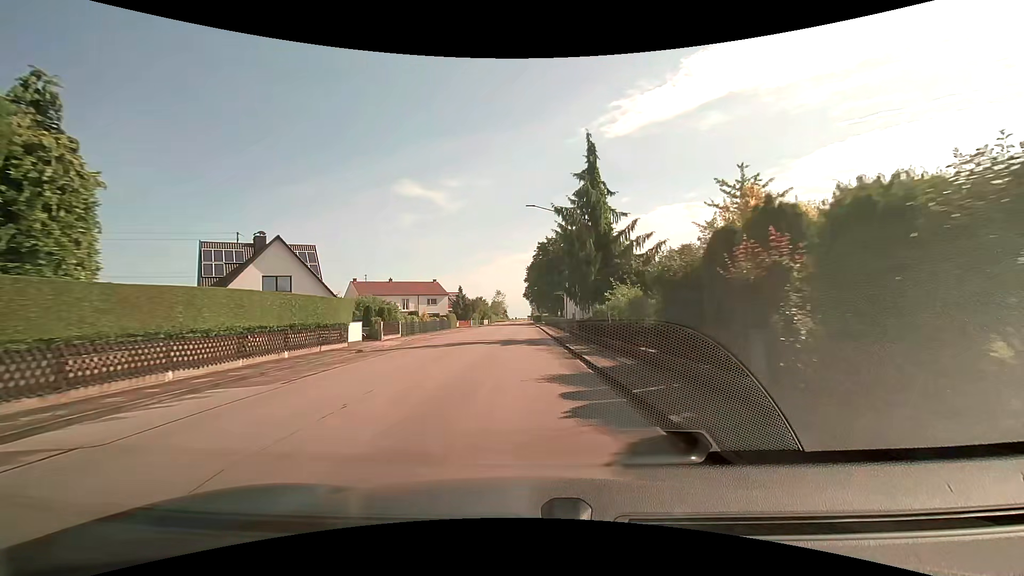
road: tertiary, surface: asphalt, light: Day
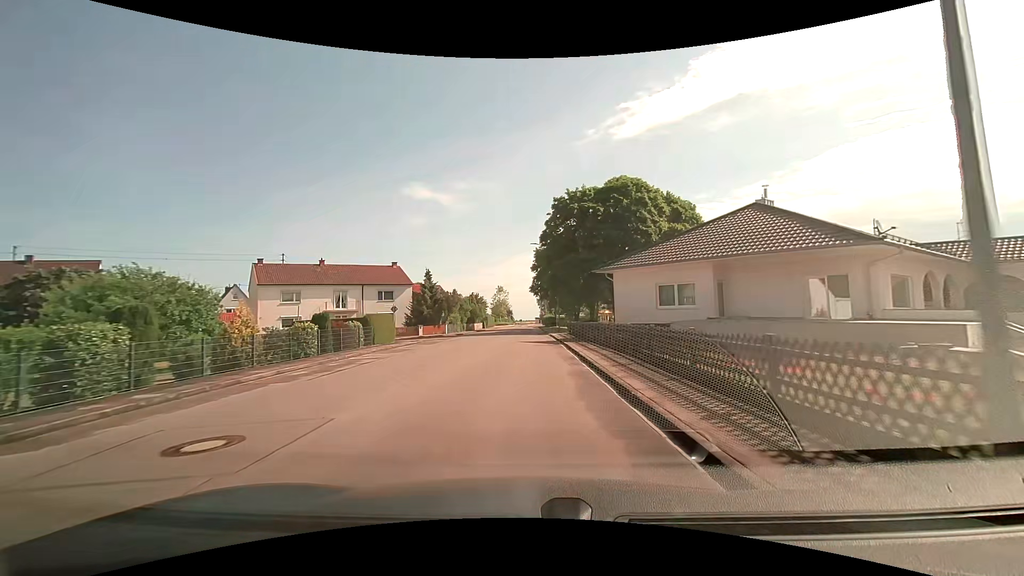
(-0.2, +32.8) m; 0°
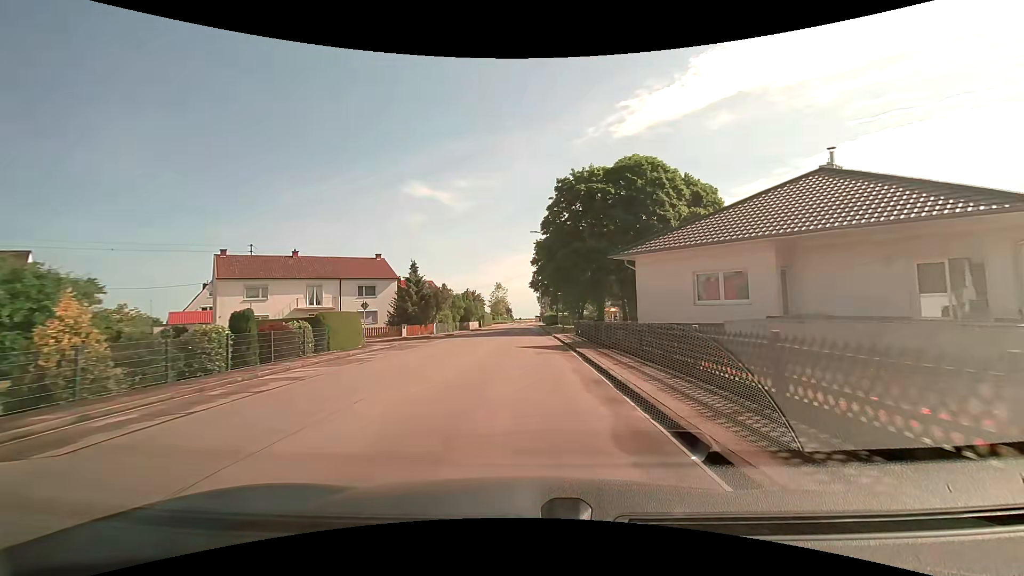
(-0.1, +6.5) m; 0°
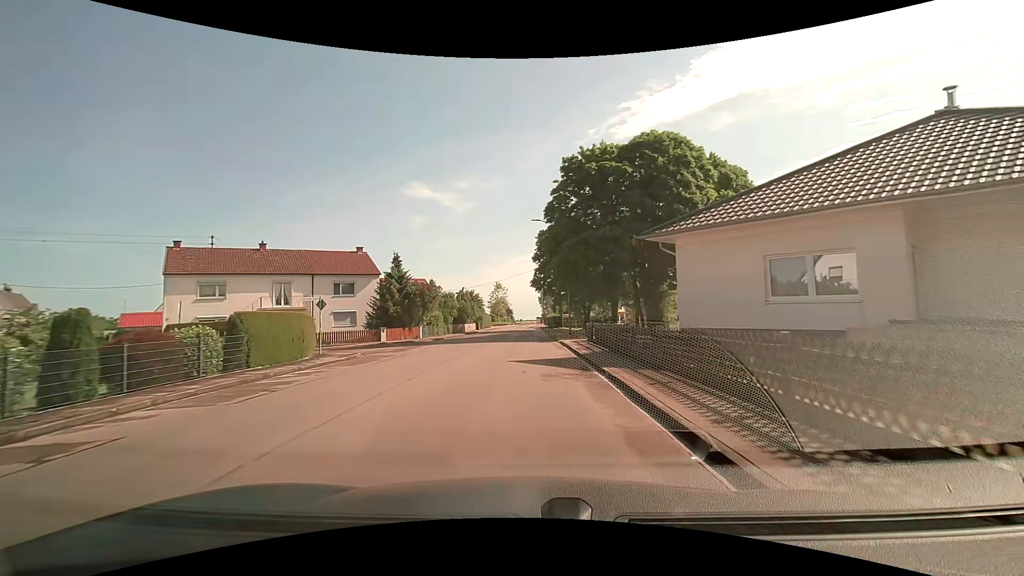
(0.0, +6.5) m; 0°
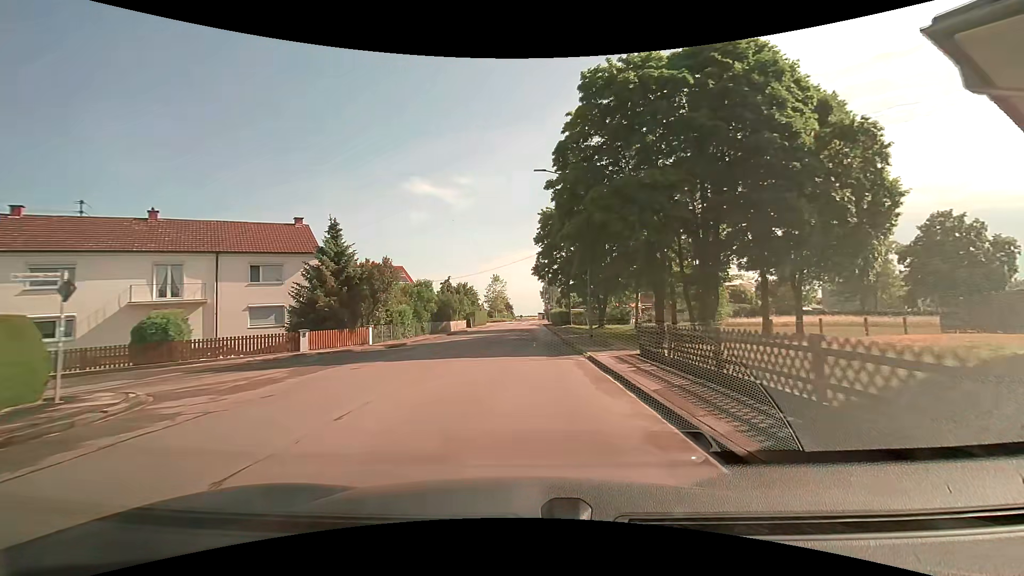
(-0.1, +13.2) m; 0°
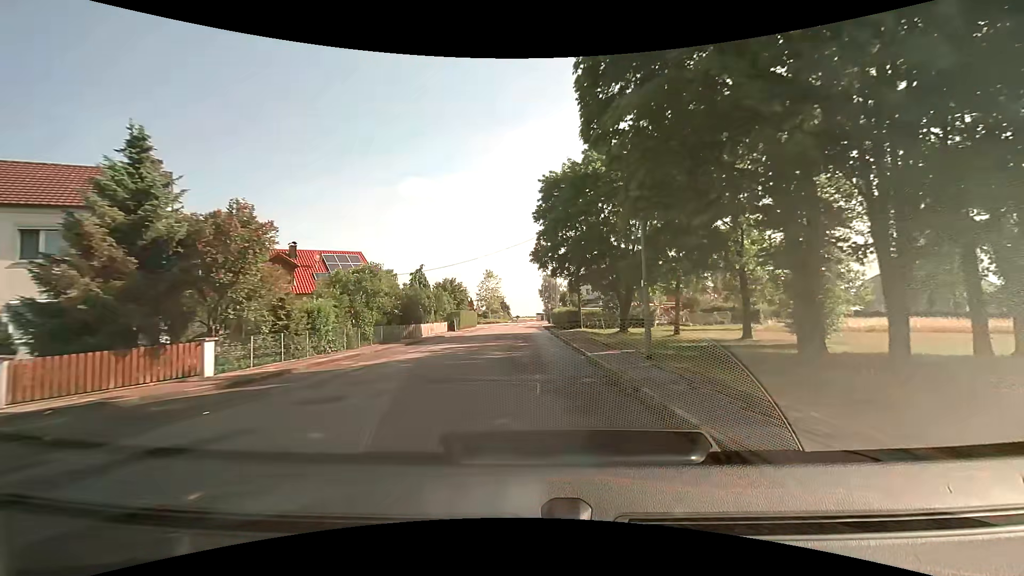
(0.0, +13.8) m; 0°
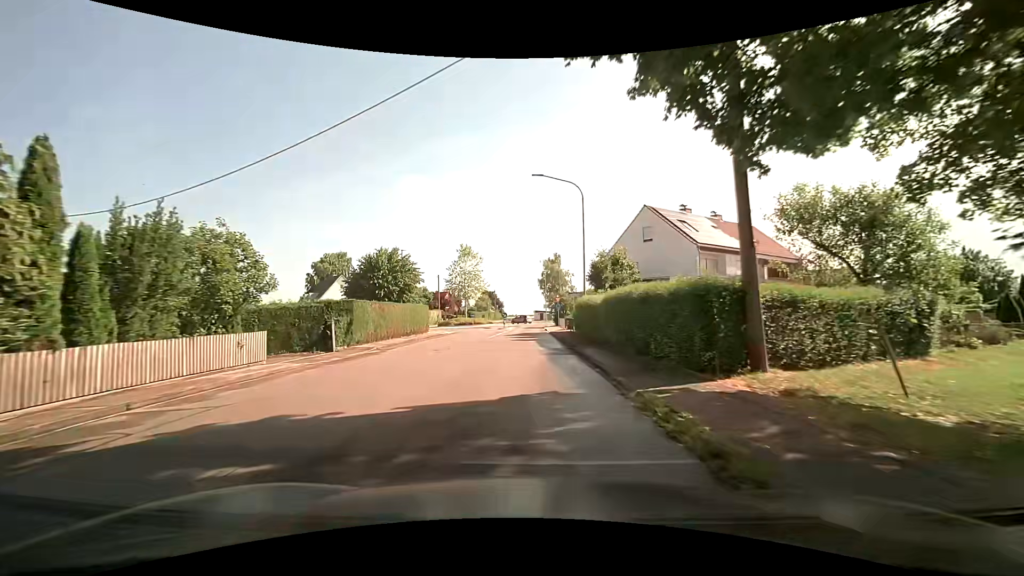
(+0.2, +35.7) m; 0°
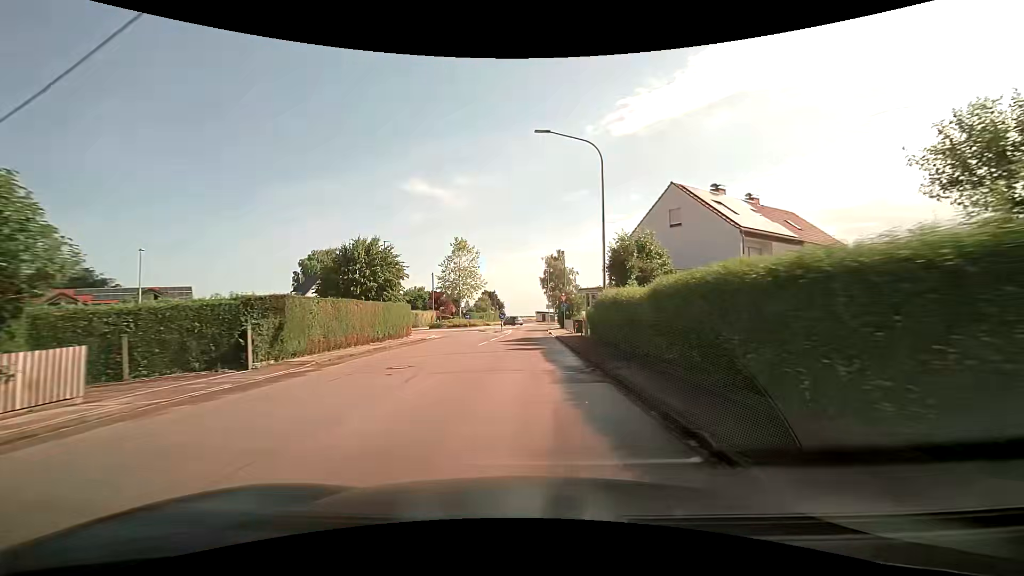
(0.0, +7.0) m; -1°
(0, +10) (0, +20) (0, +30) (0, +40) (+1, +50) (+2, +60) (+1, +70) (-3, +79) (-3, +89) (-1, +99) m
